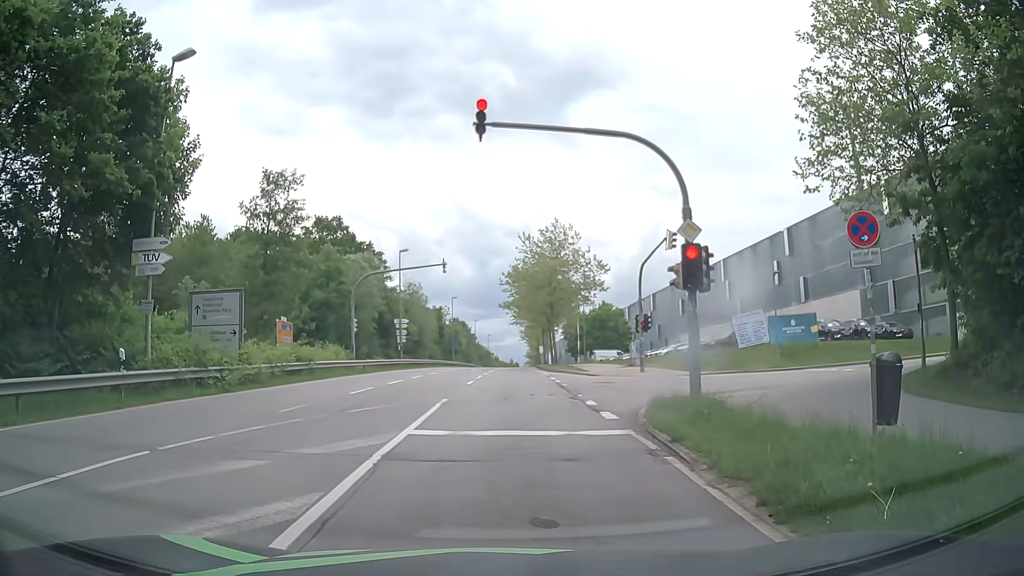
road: secondary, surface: asphalt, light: Day
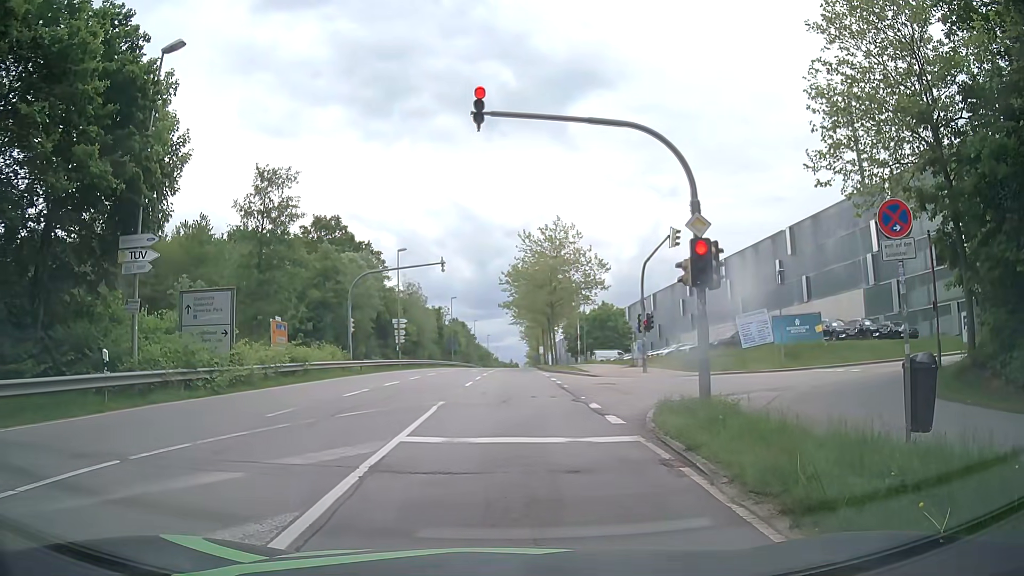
(0.0, +0.7) m; 0°
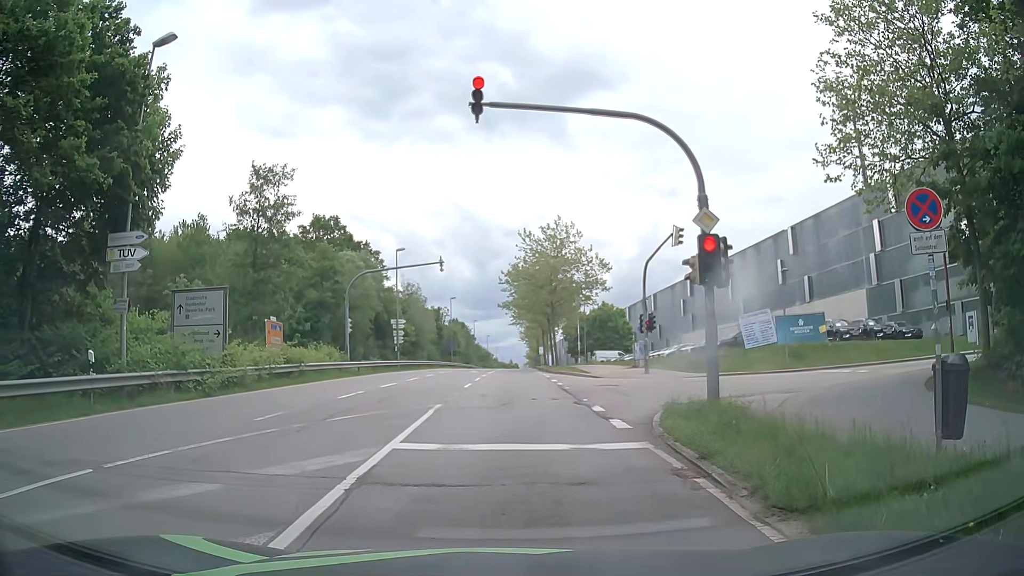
(0.0, +0.6) m; 0°
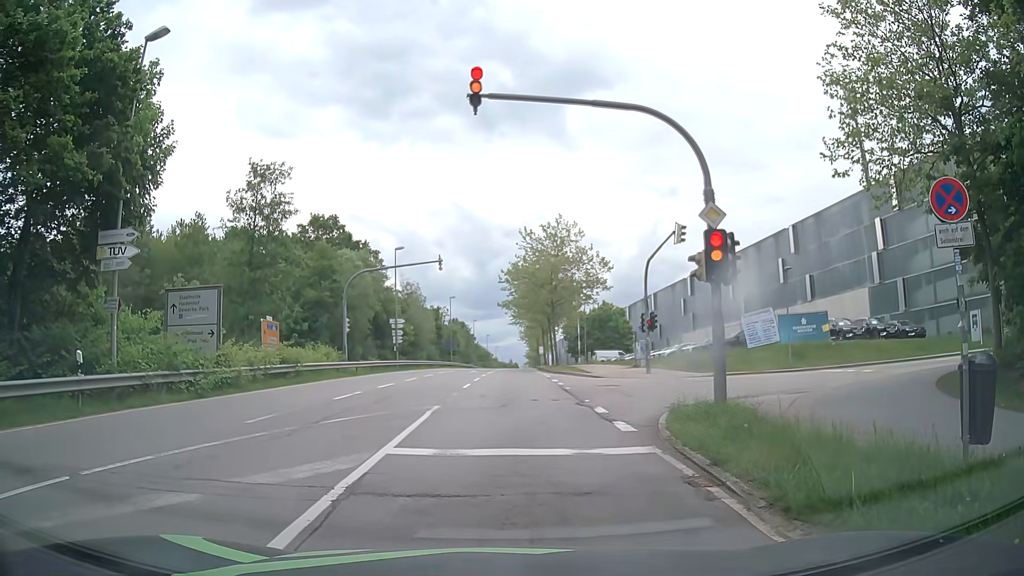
(0.0, +0.5) m; 0°
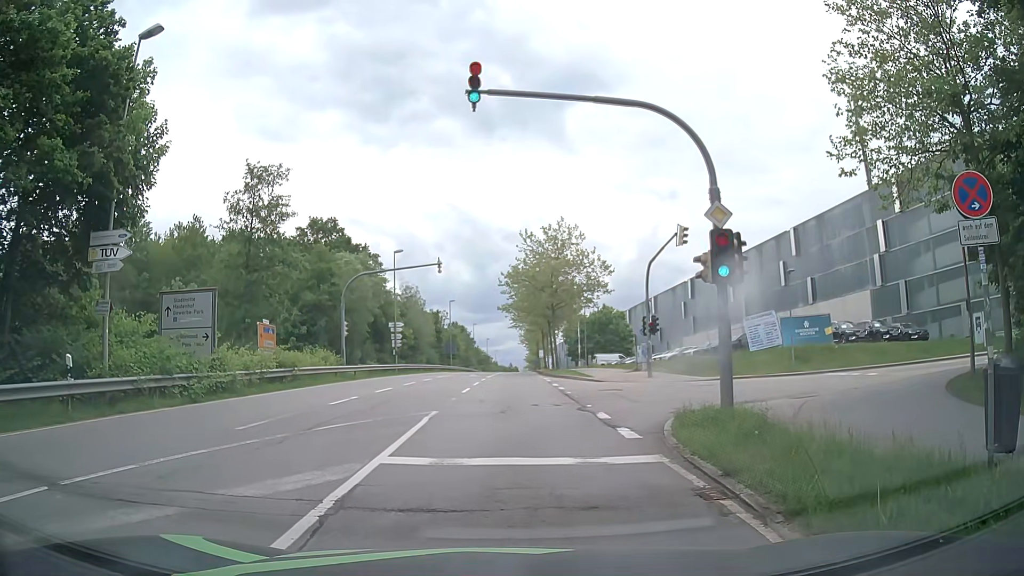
(0.0, +0.4) m; 0°
